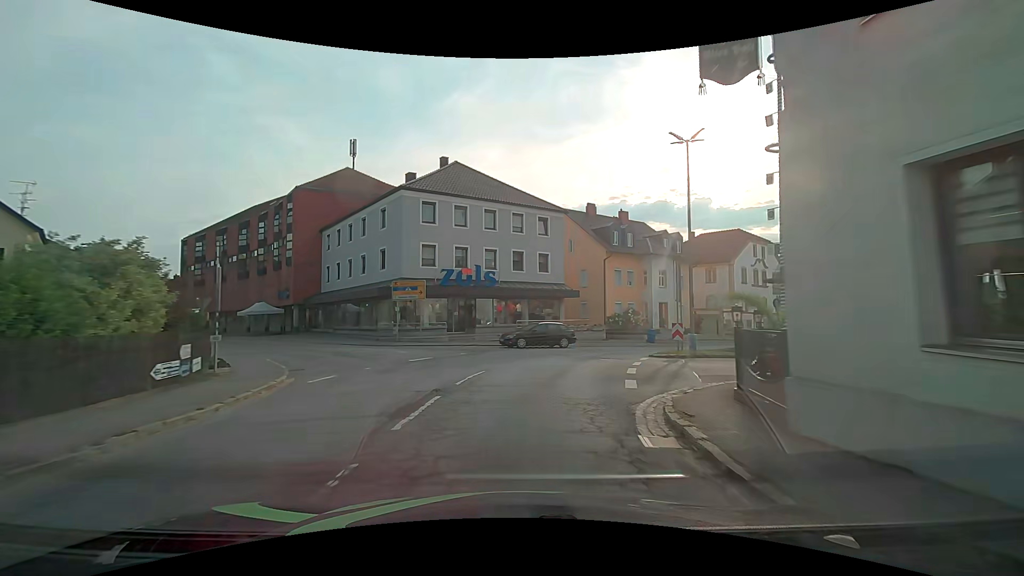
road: secondary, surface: asphalt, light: Day
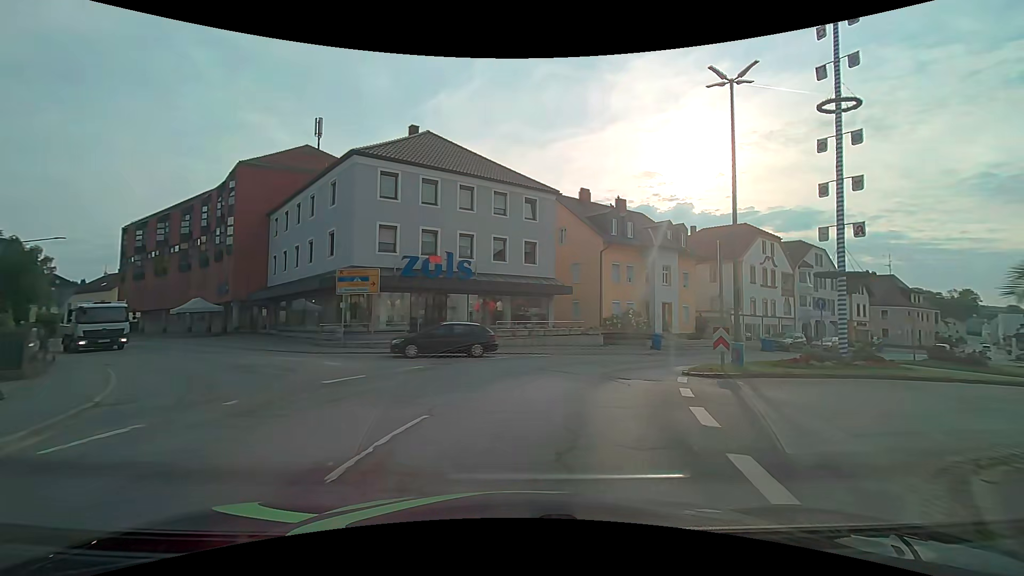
(+0.1, +6.5) m; +2°
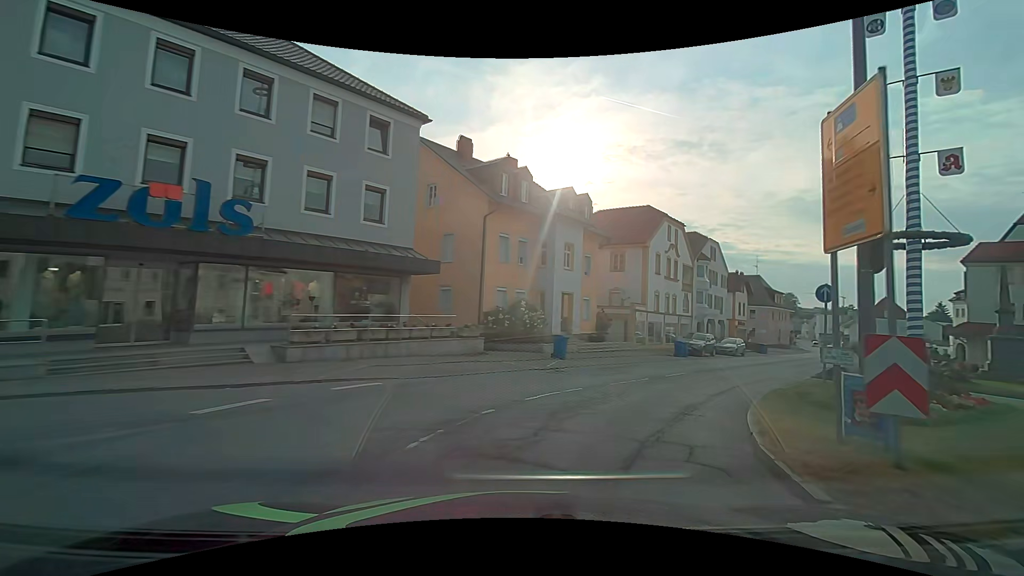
(+1.2, +11.9) m; +15°
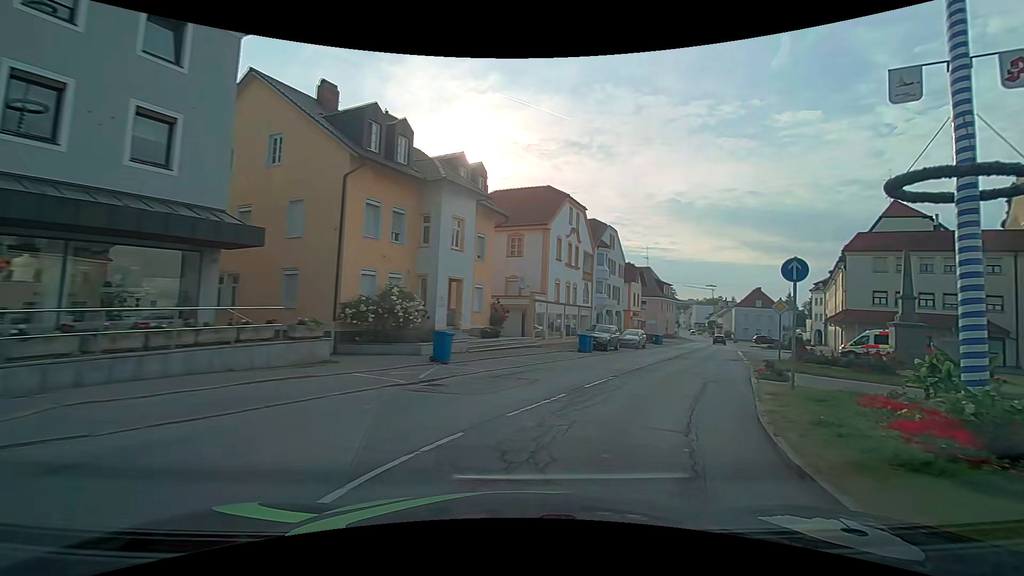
(+0.6, +5.7) m; +12°
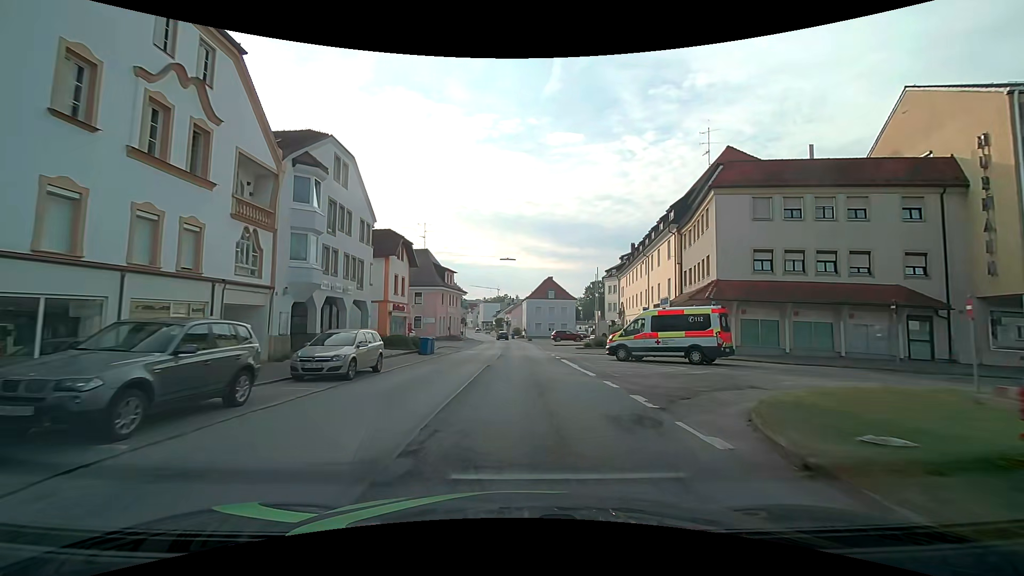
(+7.4, +23.7) m; +24°
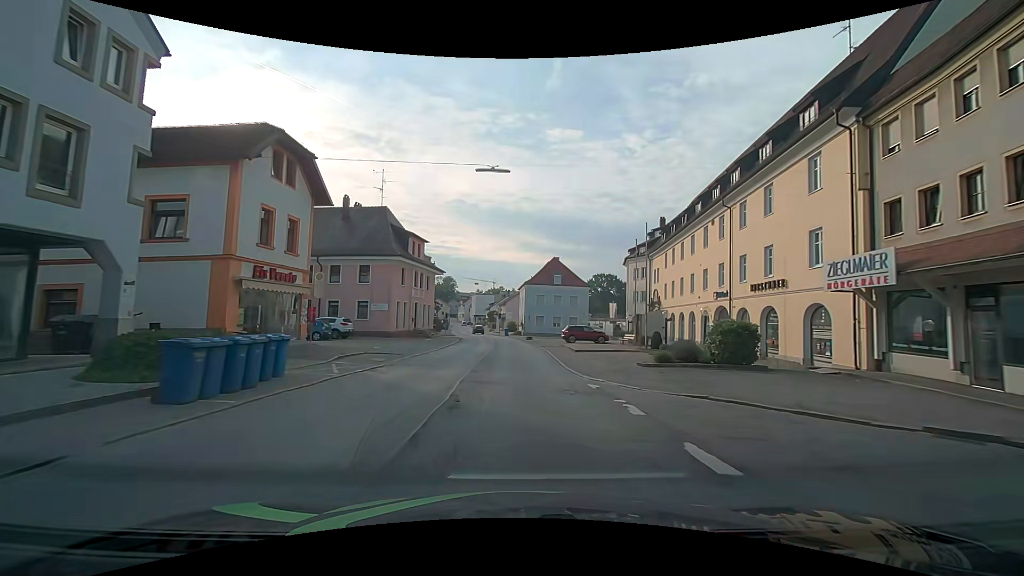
(+0.1, +21.6) m; +1°
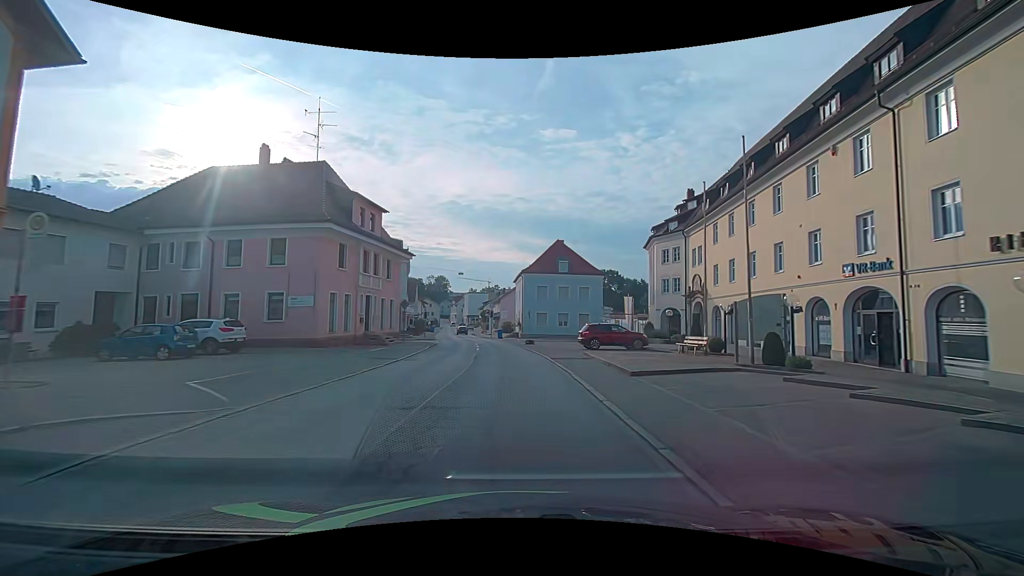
(+0.1, +14.8) m; 0°
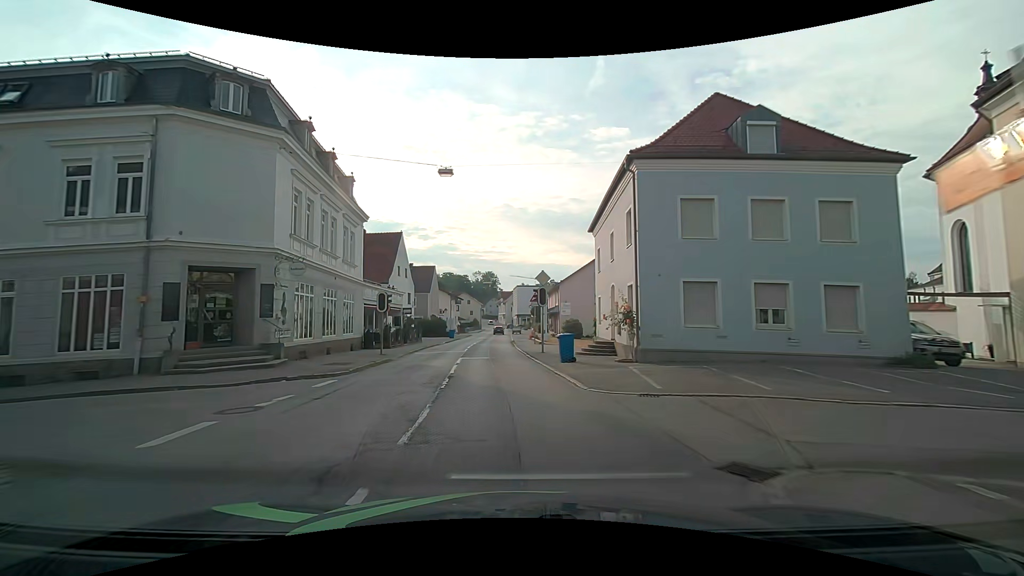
(-1.5, +37.7) m; -6°
